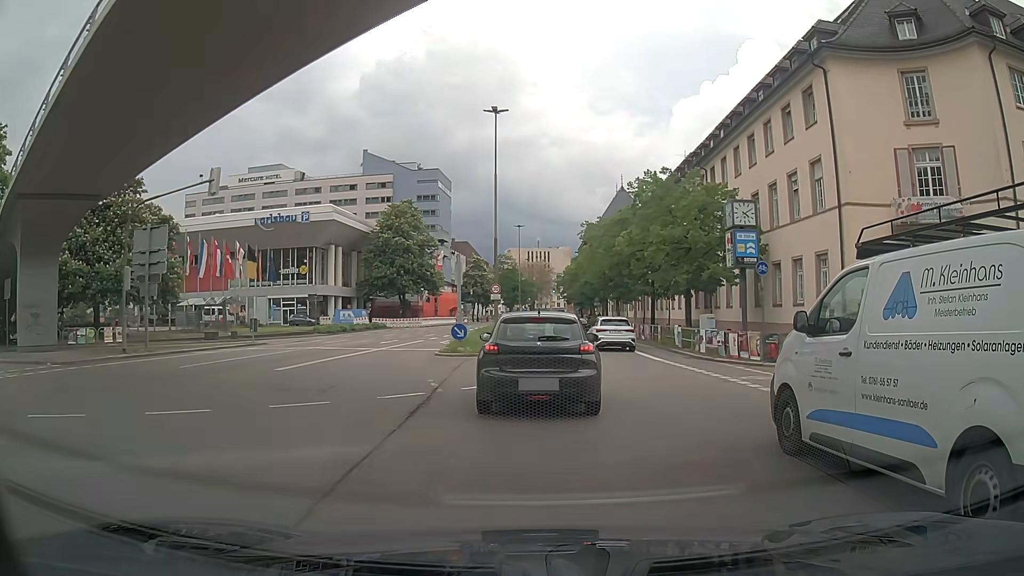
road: primary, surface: asphalt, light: Day
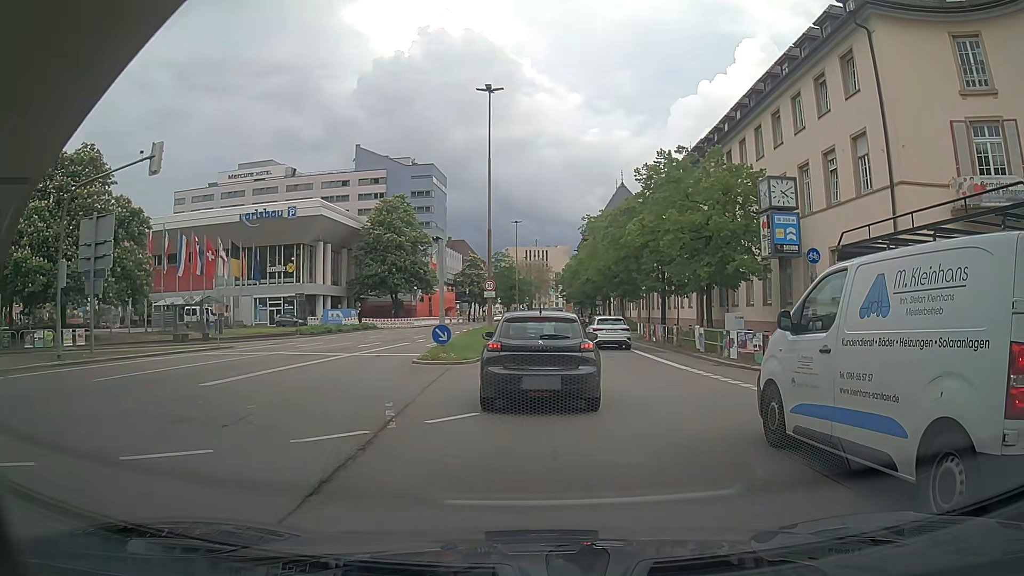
(0.0, +4.1) m; 0°
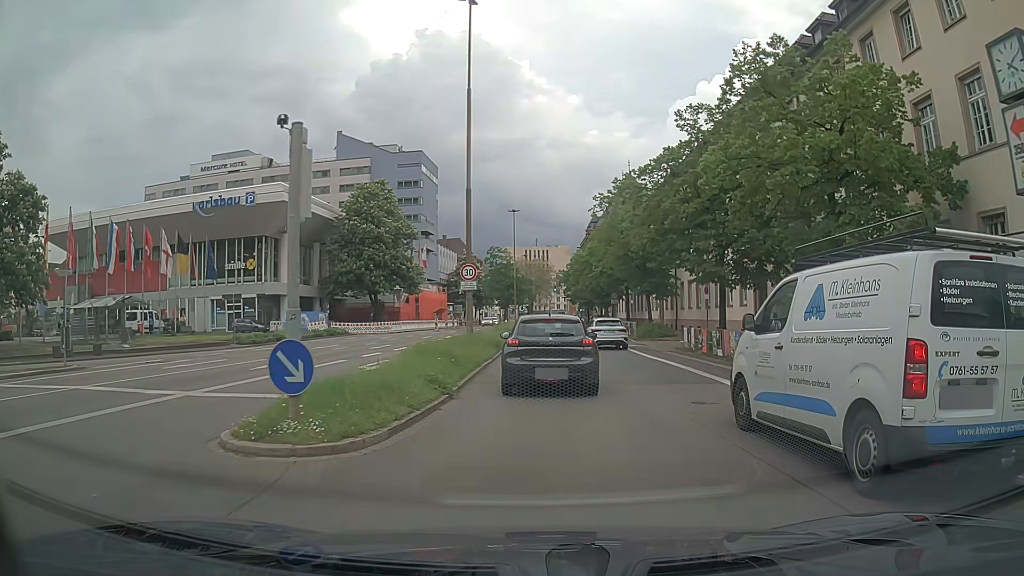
(+0.1, +12.4) m; 0°
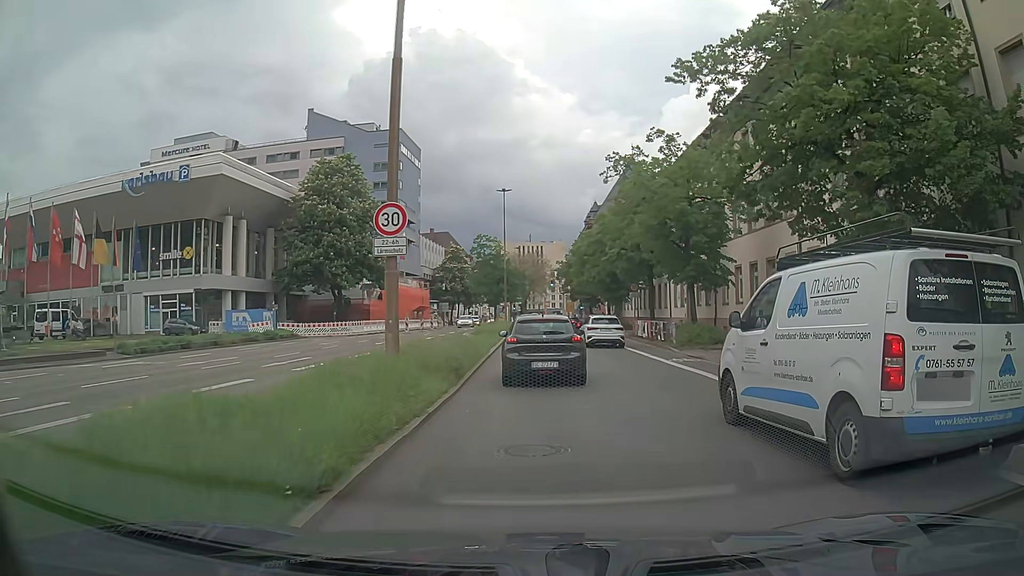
(0.0, +13.1) m; 0°
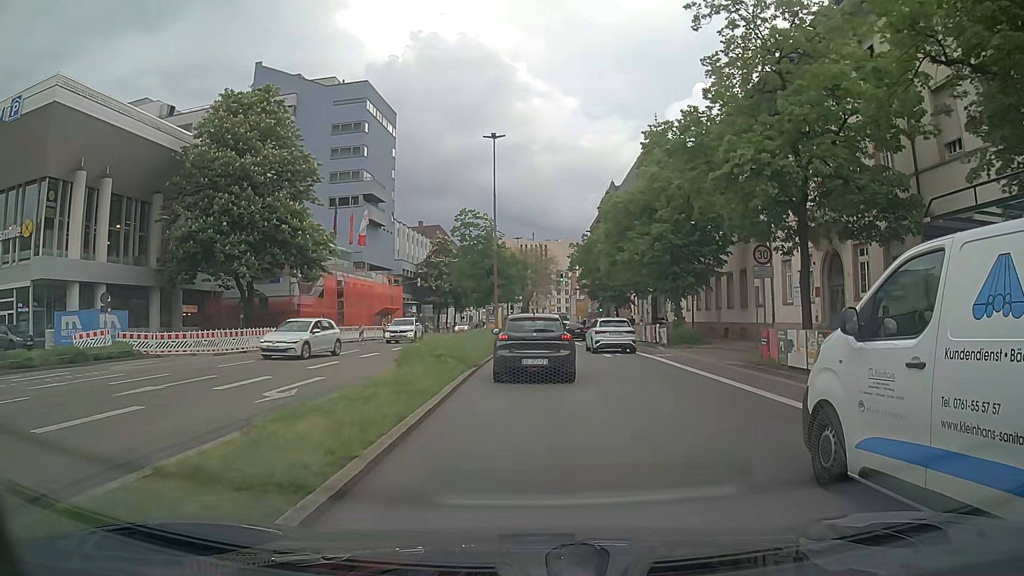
(0.0, +23.0) m; 0°
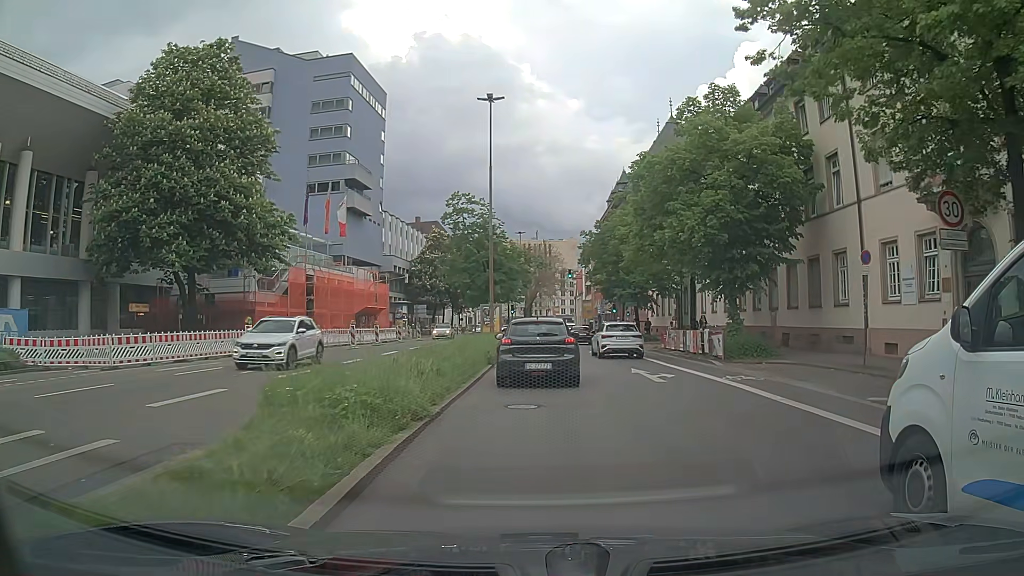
(0.0, +9.0) m; 0°
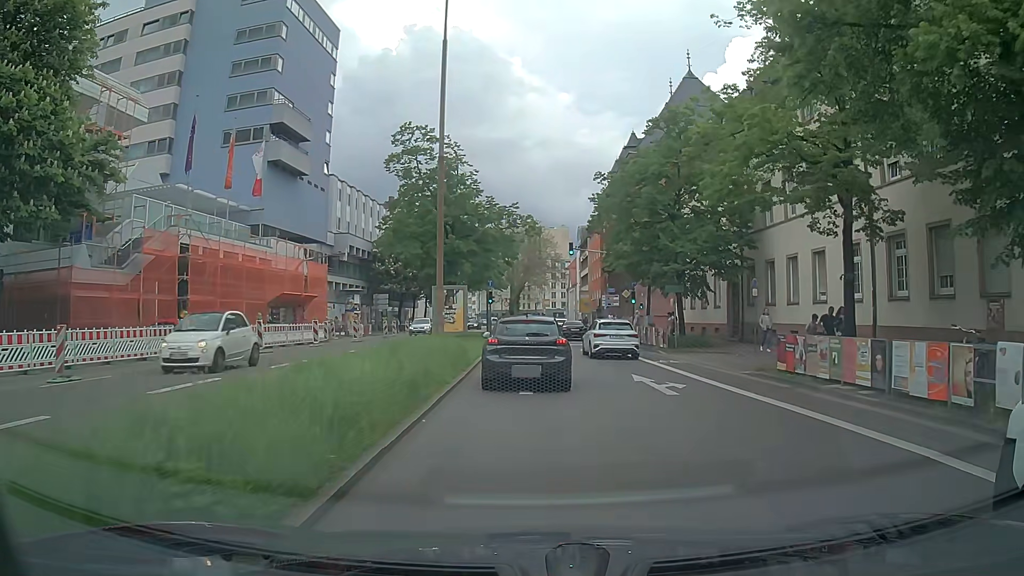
(+0.1, +17.6) m; +1°
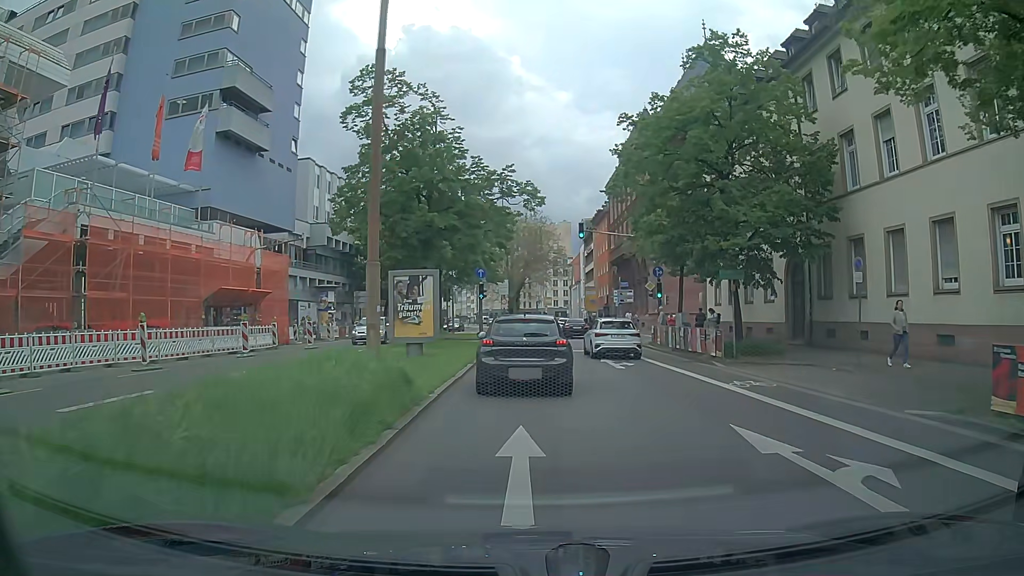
(0.0, +8.6) m; -2°
(0, +10) (0, +20) (+1, +30) (+1, +40) (+1, +50) (+2, +60) (+2, +70) (+2, +80) (+3, +90) (+3, +100) m
